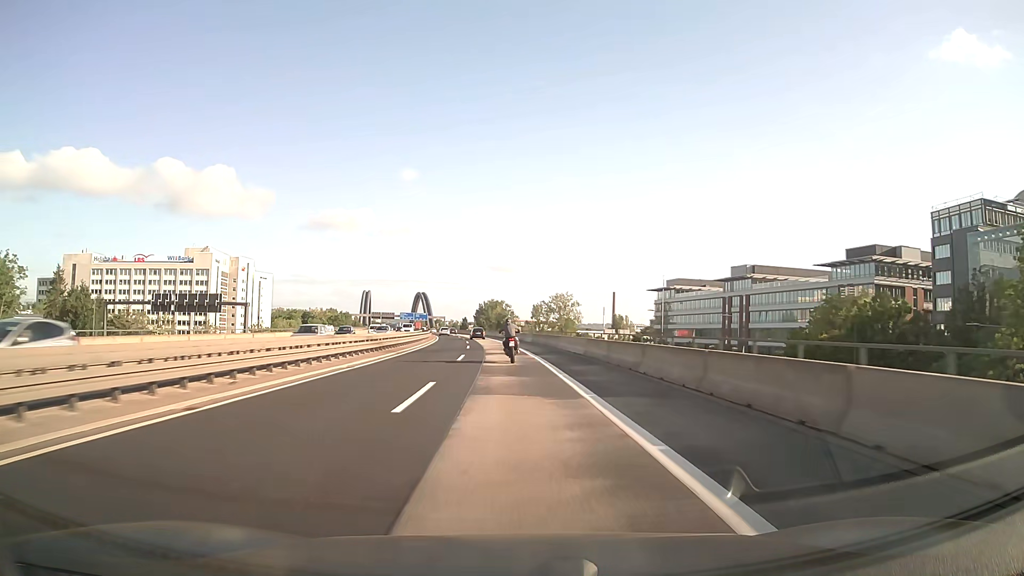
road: motorway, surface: asphalt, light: Day
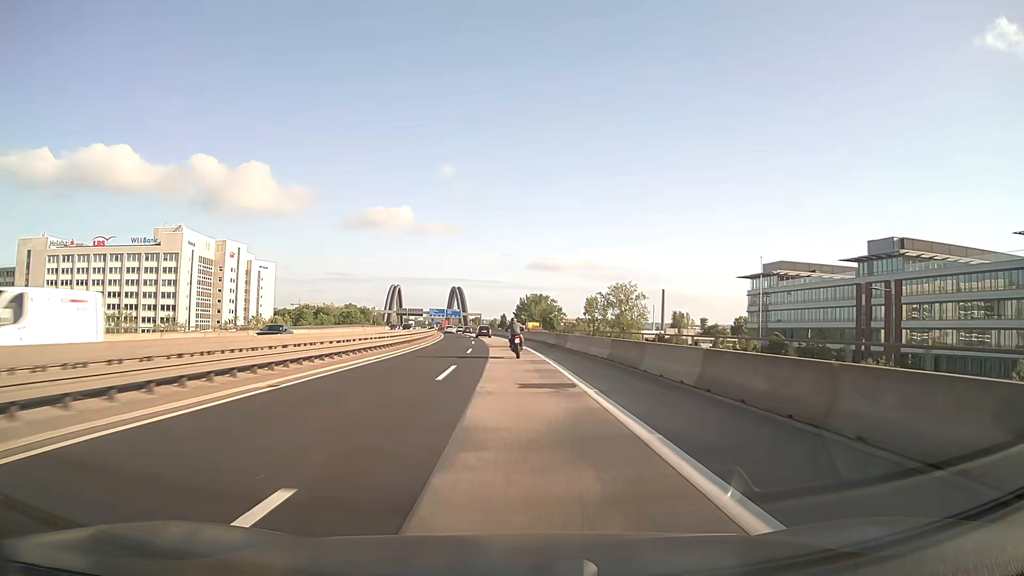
(-1.6, +47.4) m; -4°
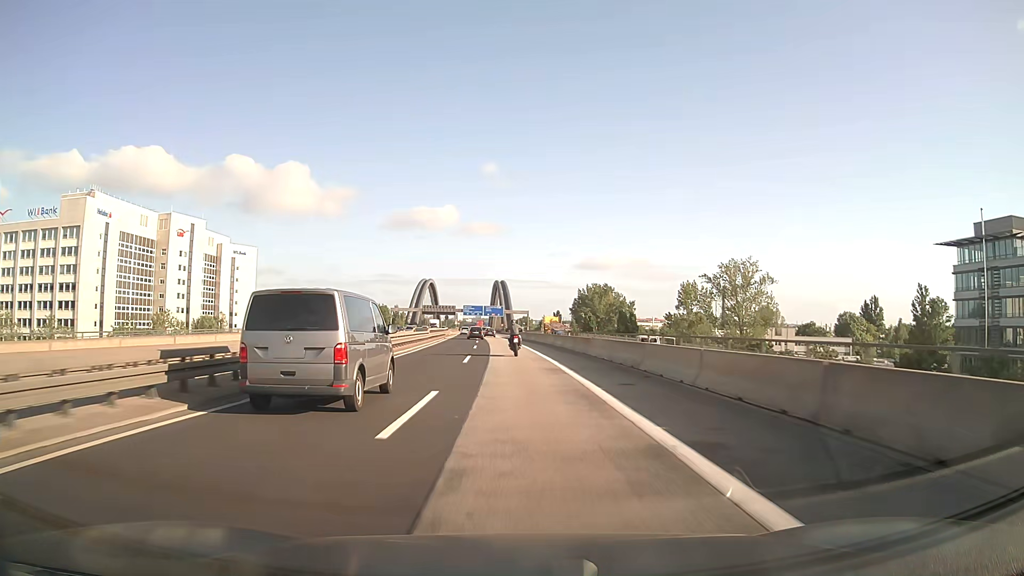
(-2.4, +62.8) m; -4°
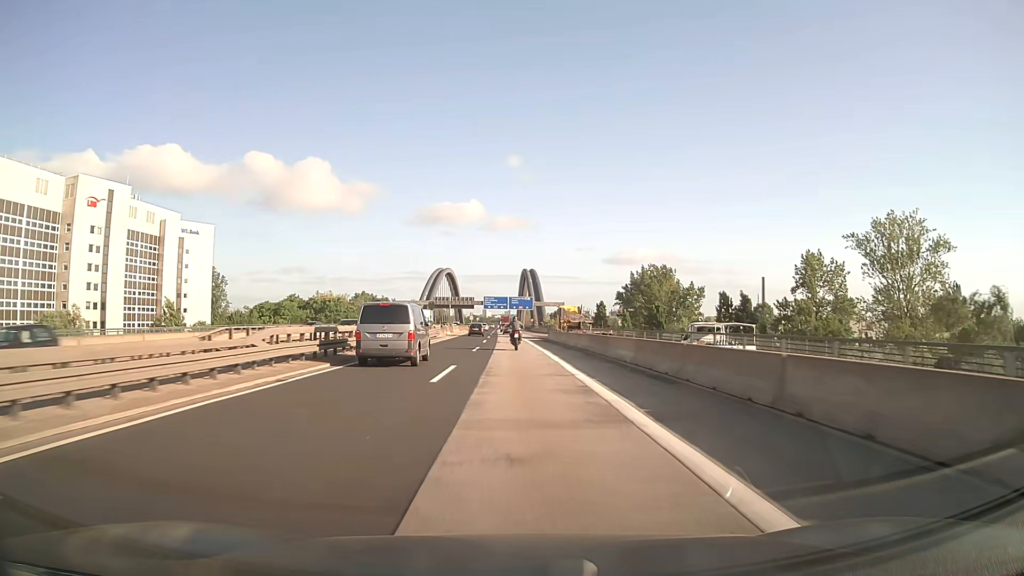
(-1.2, +46.6) m; -3°
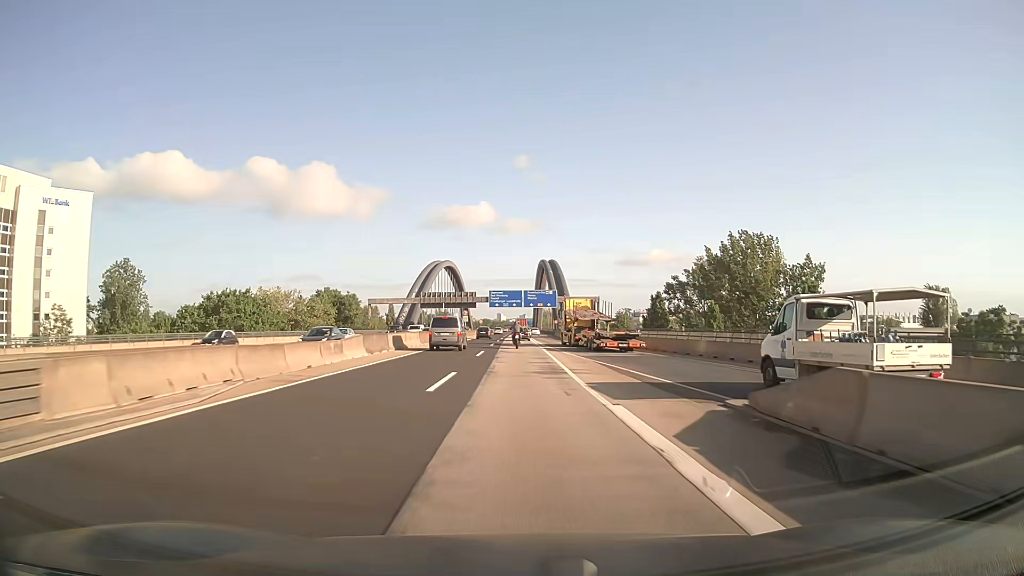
(-0.8, +54.2) m; -1°
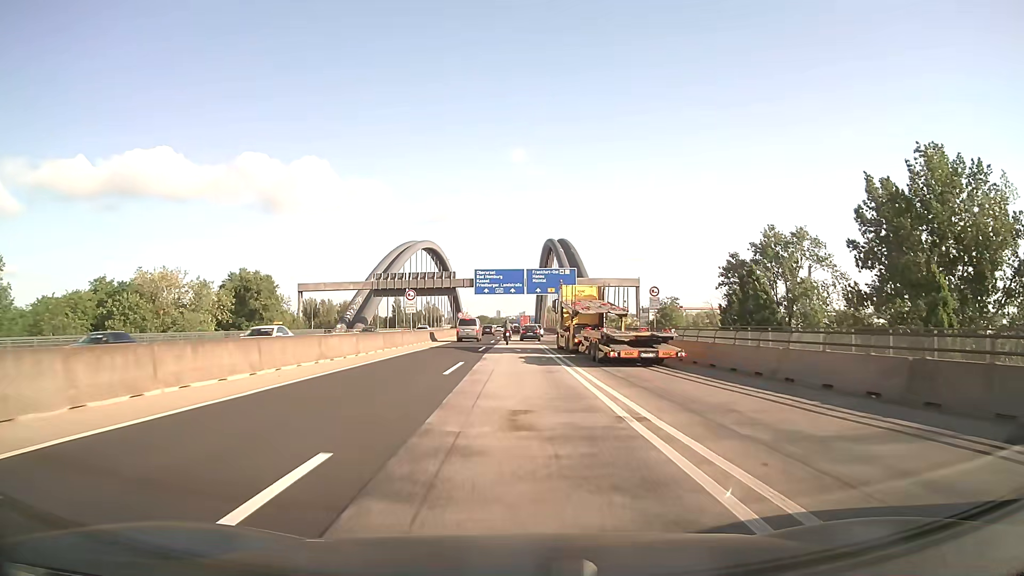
(-0.1, +49.3) m; 0°
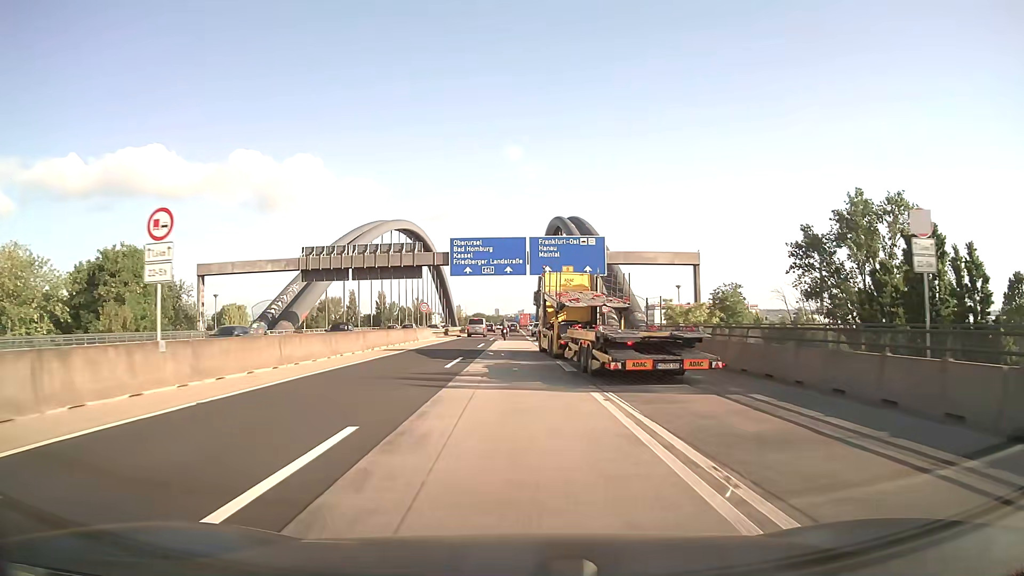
(0.0, +33.8) m; 0°
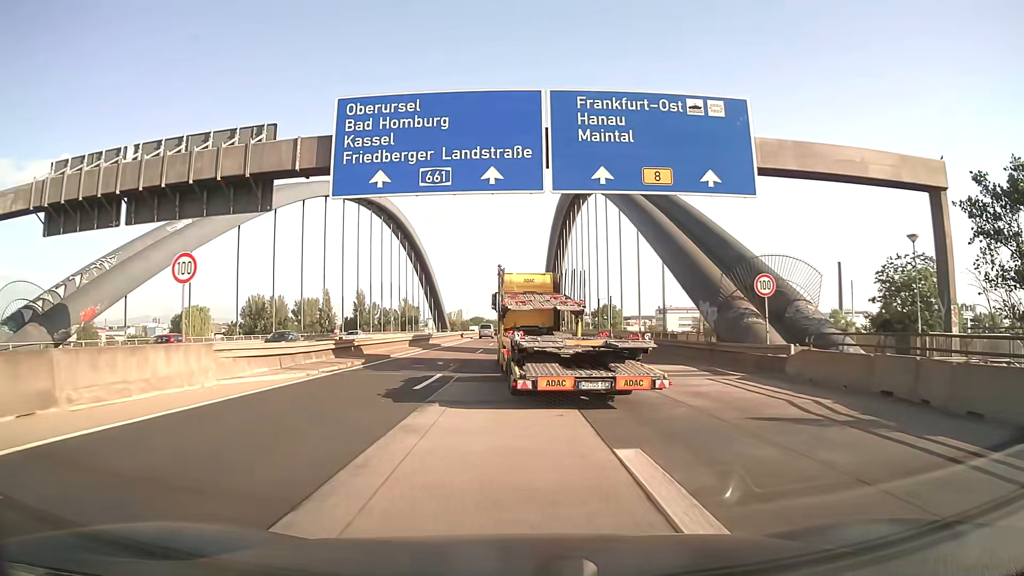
(+0.1, +41.2) m; 0°
(0, +10) (0, +20) (0, +30) (0, +40) (0, +50) (-1, +60) (-1, +70) (0, +80) (0, +90) (0, +100) m
